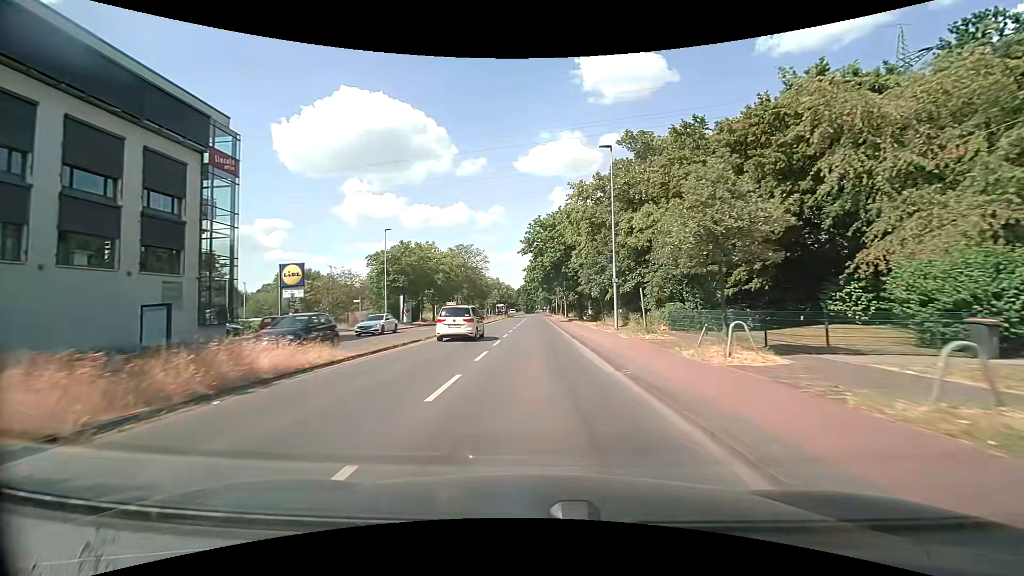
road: secondary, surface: asphalt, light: Day
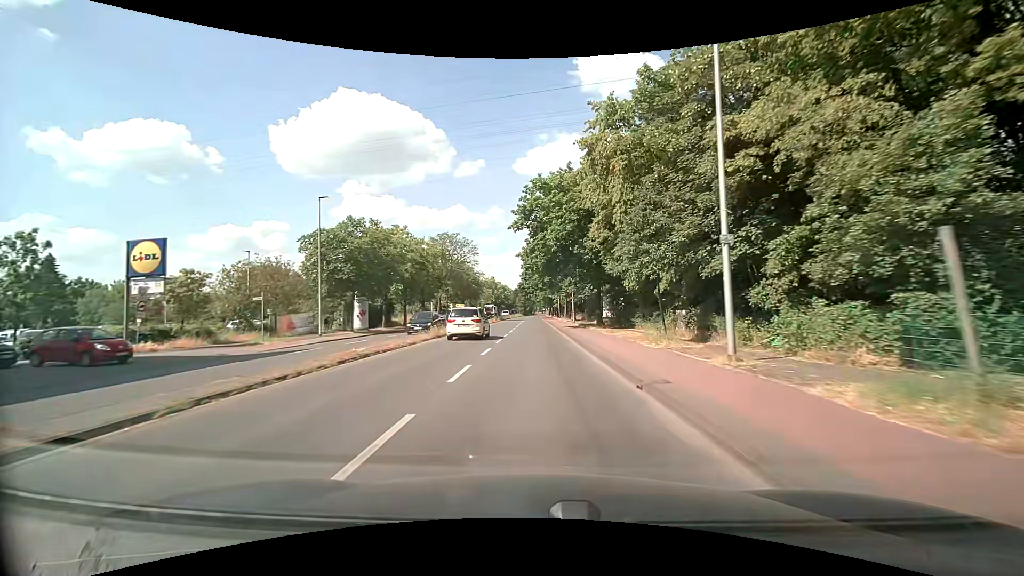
(0.0, +15.9) m; +1°
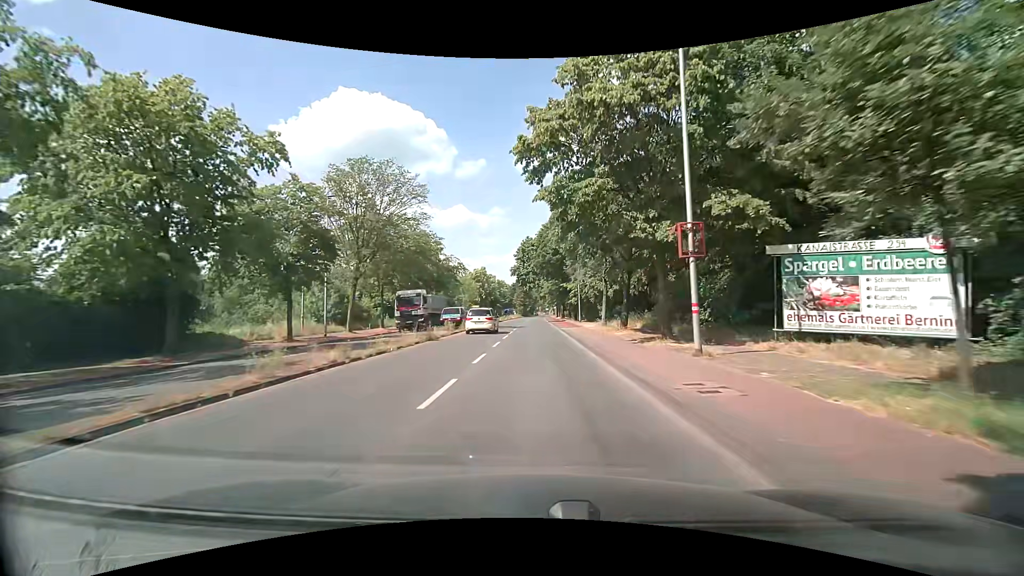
(-0.4, +38.7) m; -1°
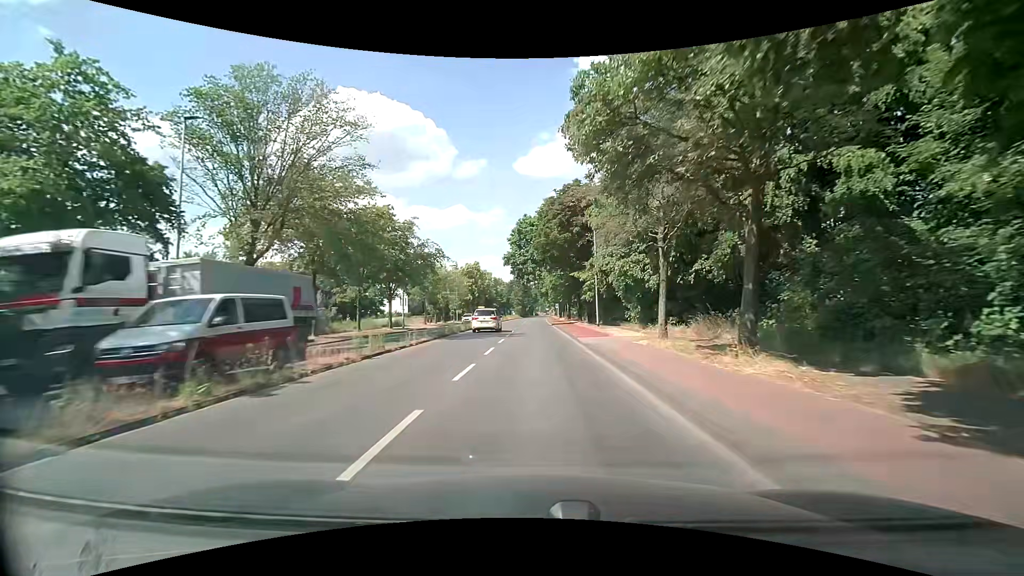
(+0.2, +15.2) m; 0°
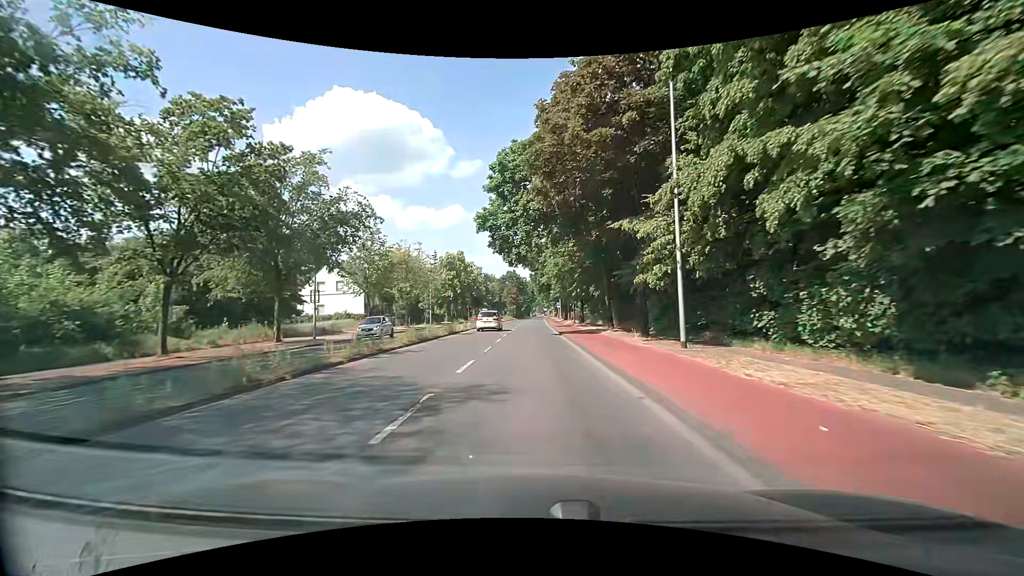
(+0.2, +22.6) m; +1°
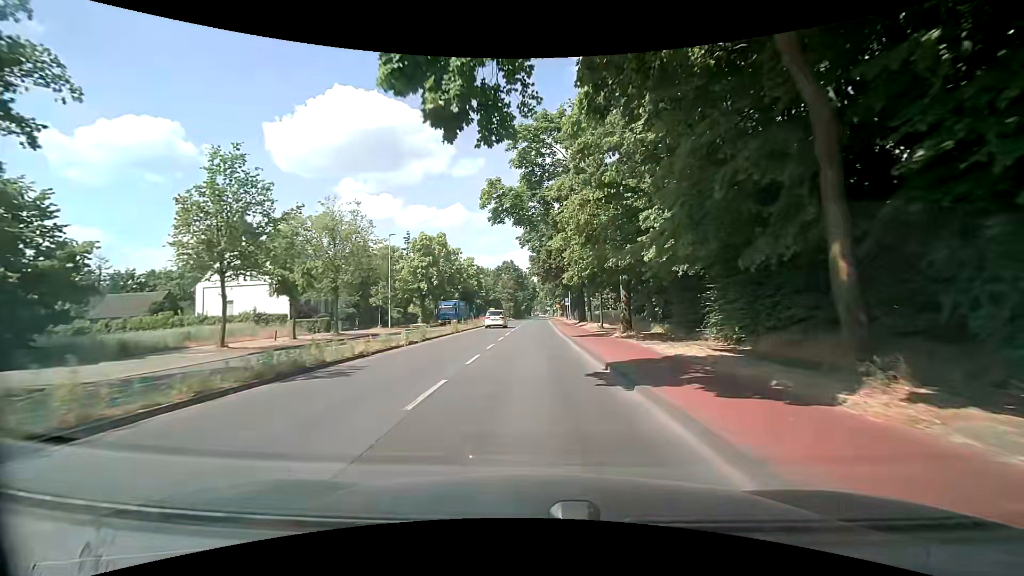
(-0.2, +22.4) m; 0°
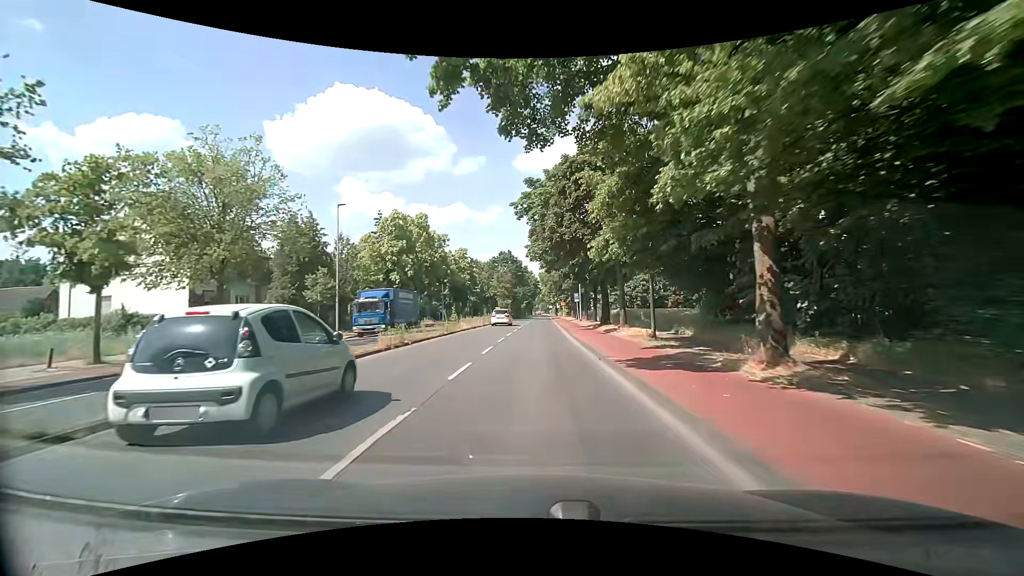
(+0.1, +14.8) m; +1°
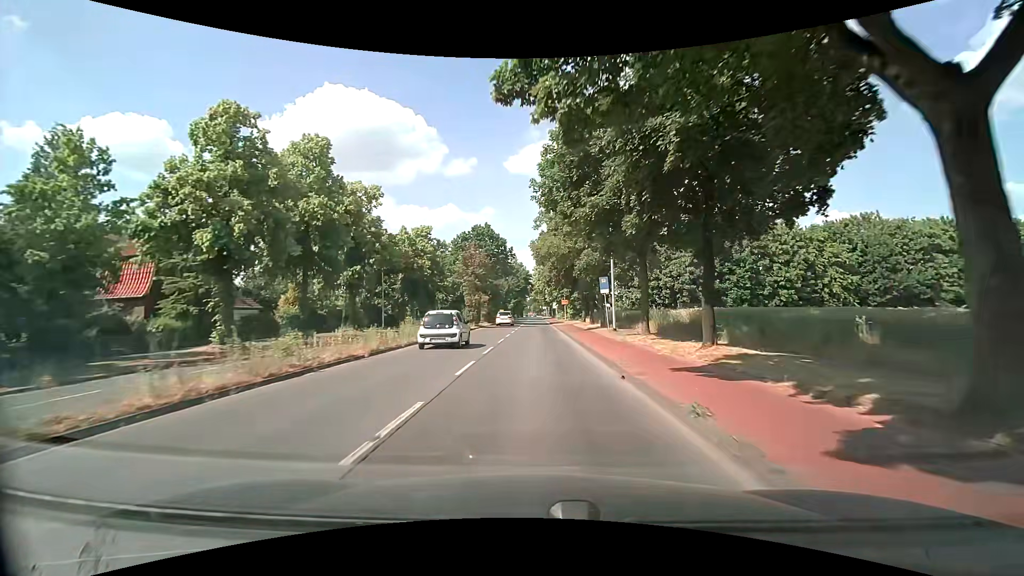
(-0.2, +29.5) m; -1°
(0, +10) (0, +20) (+1, +30) (+1, +40) (+1, +50) (+1, +60) (+1, +70) (+1, +80) (+2, +90) (+2, +100) m
